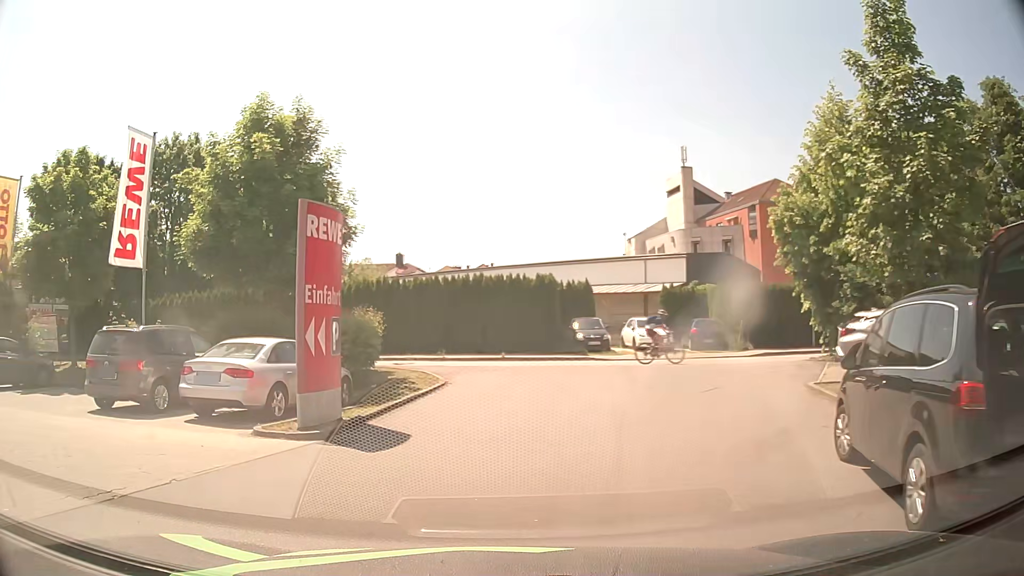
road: service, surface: asphalt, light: Day
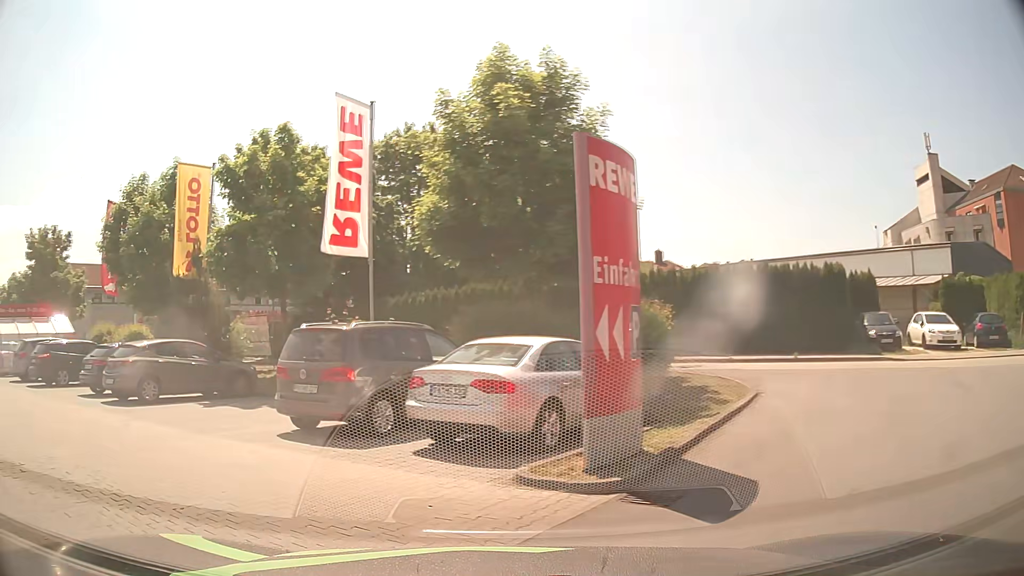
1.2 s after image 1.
(-0.7, +3.4) m; -22°
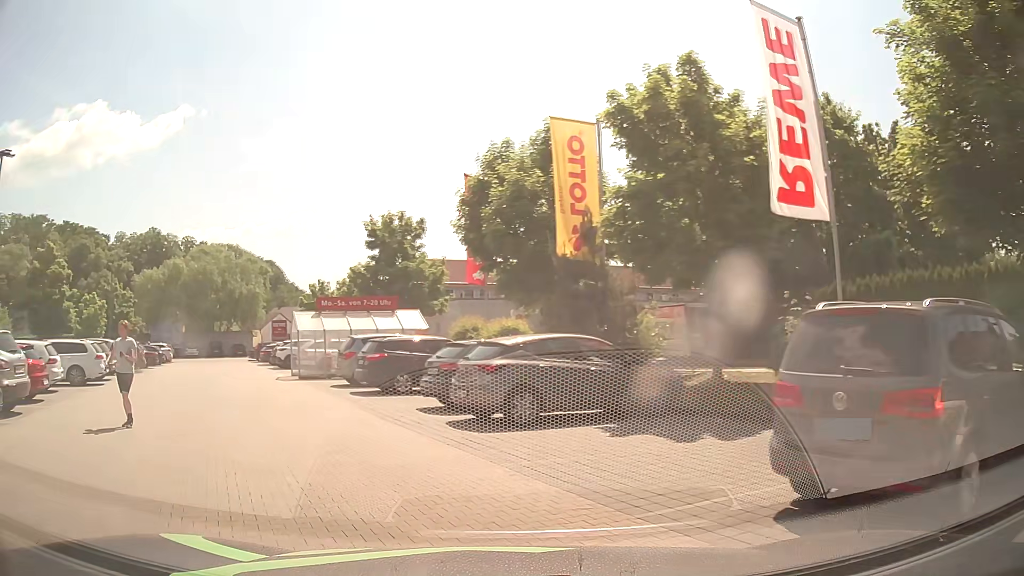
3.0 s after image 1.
(-1.6, +4.8) m; -33°
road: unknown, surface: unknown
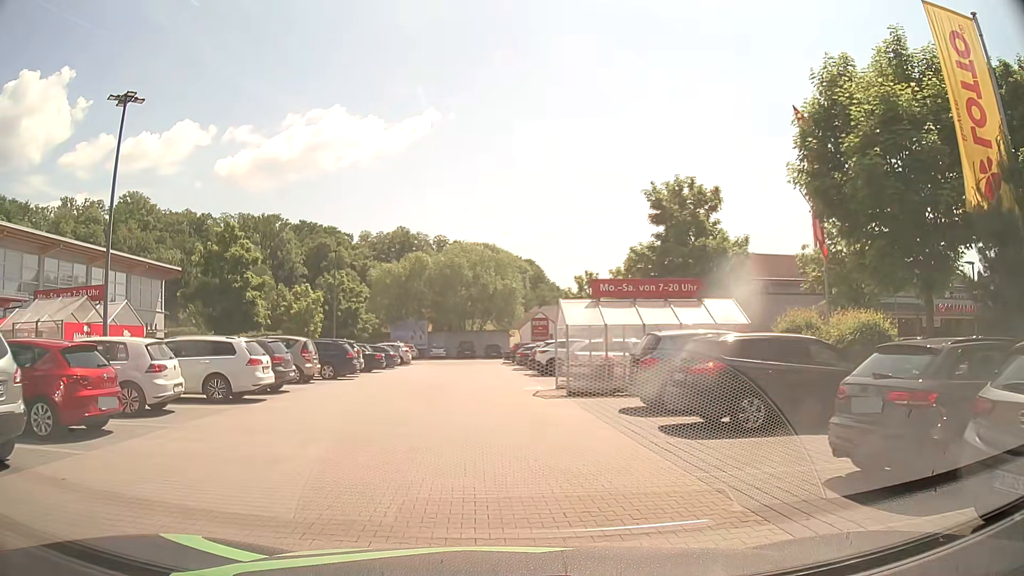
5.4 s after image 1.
(-1.9, +7.4) m; -24°
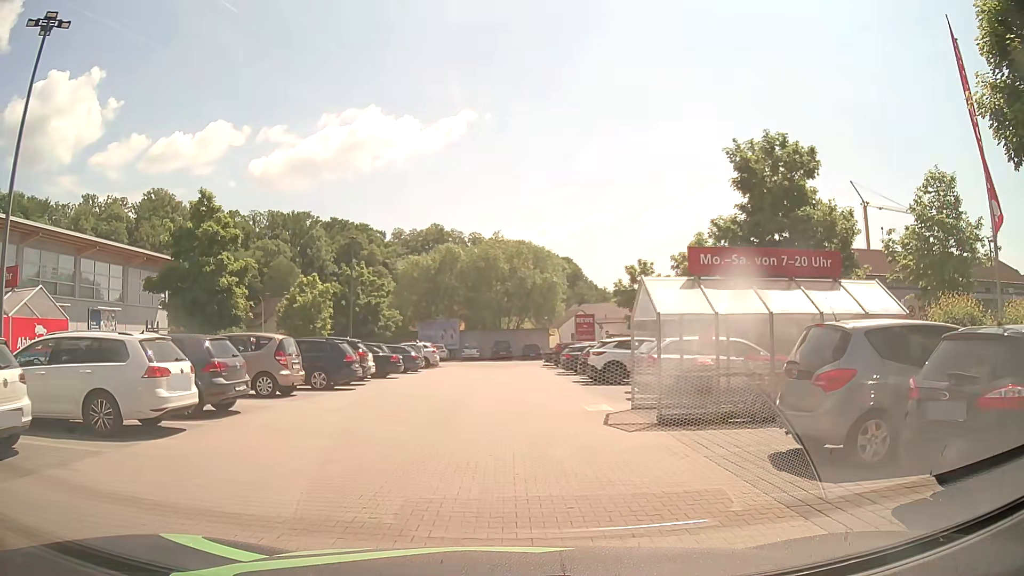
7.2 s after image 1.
(-0.2, +6.1) m; -2°
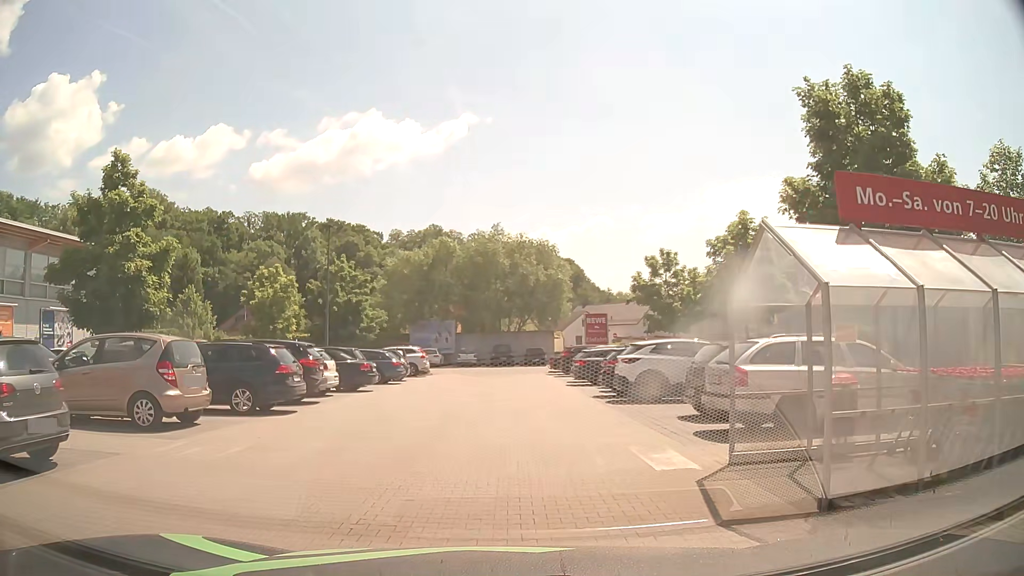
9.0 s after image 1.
(-0.1, +5.9) m; 0°
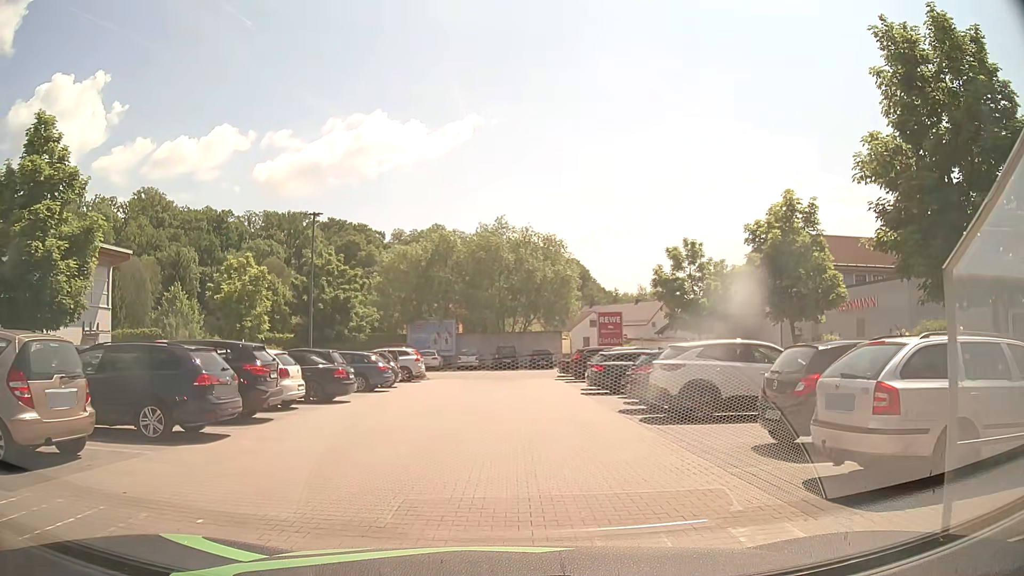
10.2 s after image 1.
(-0.1, +4.0) m; -2°
